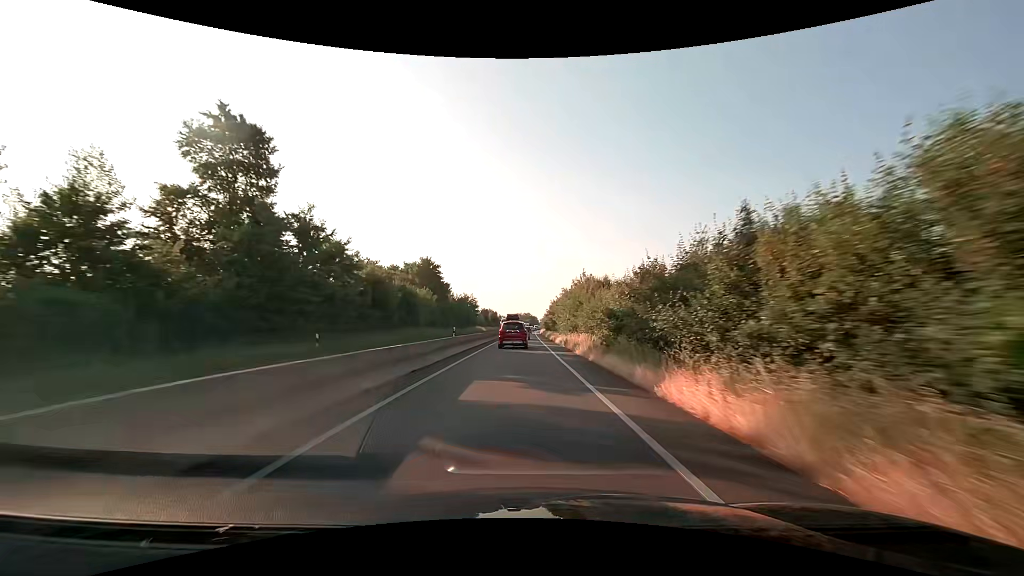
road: trunk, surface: asphalt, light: Day
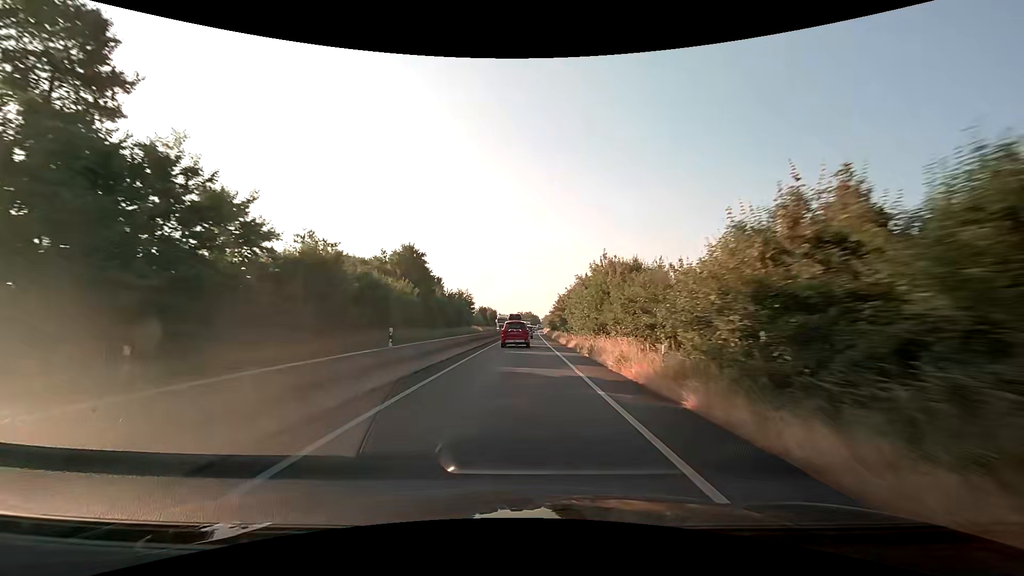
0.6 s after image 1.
(0.0, +12.0) m; 0°
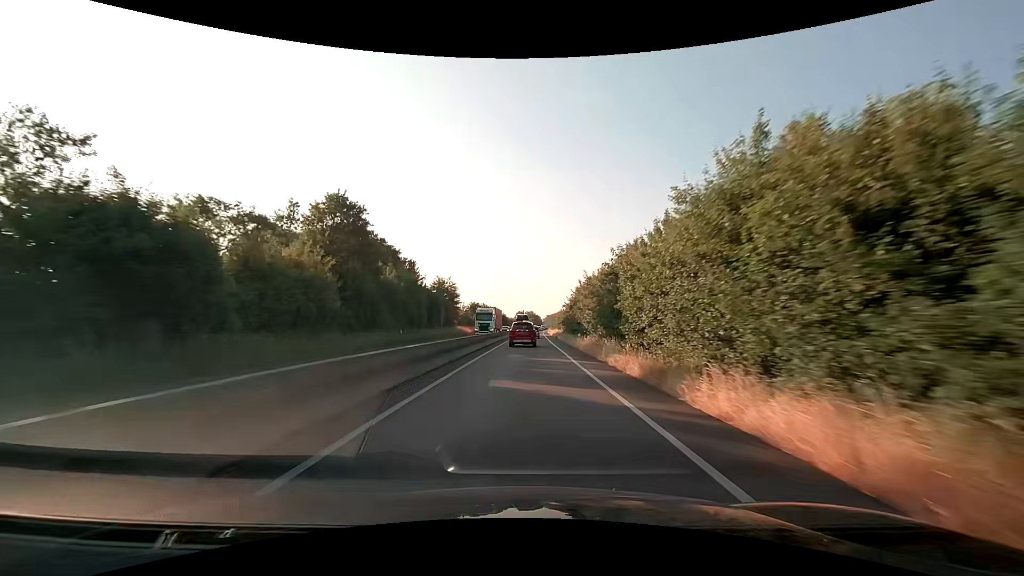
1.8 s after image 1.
(0.0, +24.3) m; 0°
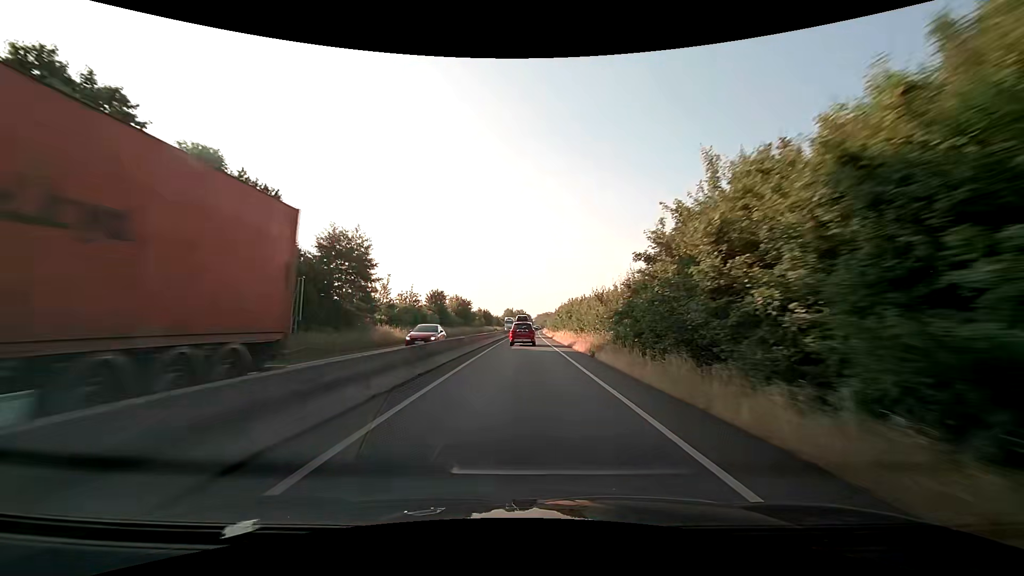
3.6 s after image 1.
(+0.4, +37.2) m; +1°
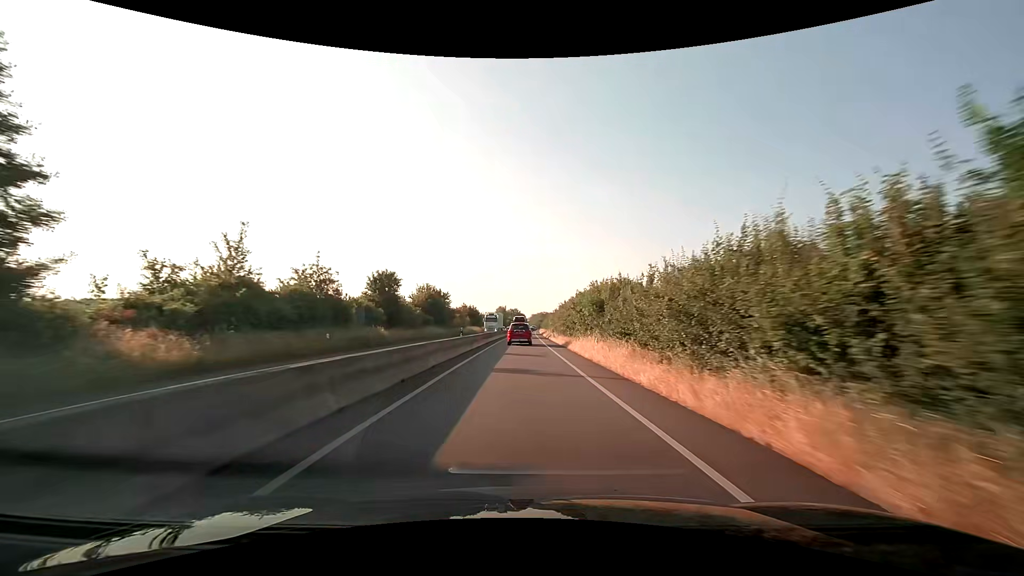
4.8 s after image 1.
(+0.1, +25.5) m; +1°
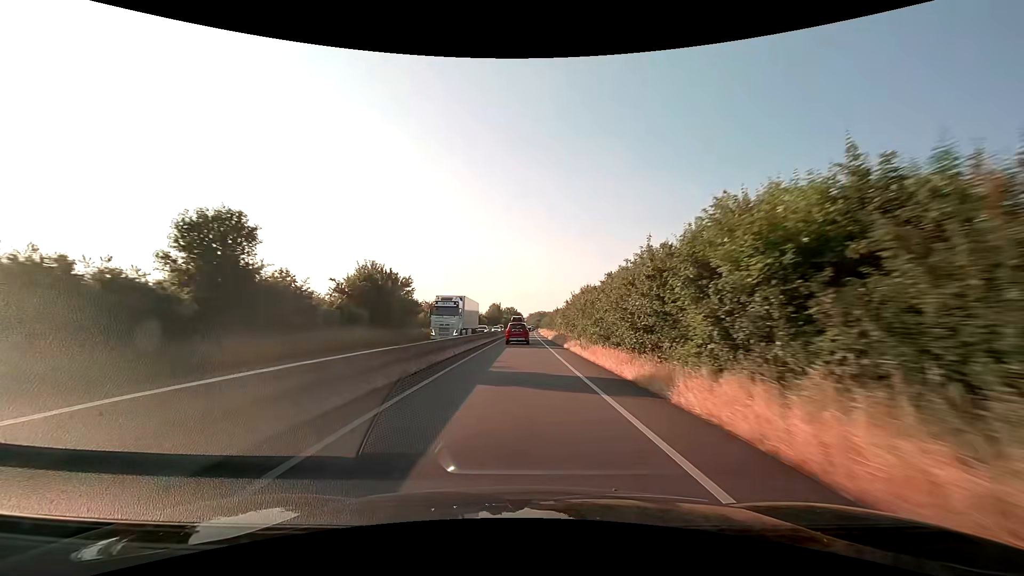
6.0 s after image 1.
(0.0, +26.1) m; 0°
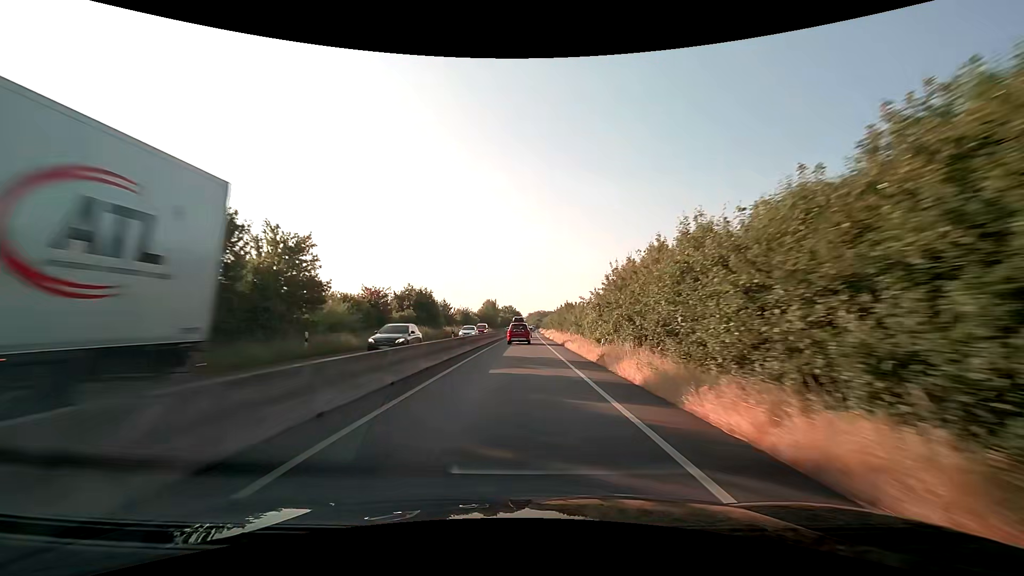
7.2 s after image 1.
(0.0, +26.8) m; 0°
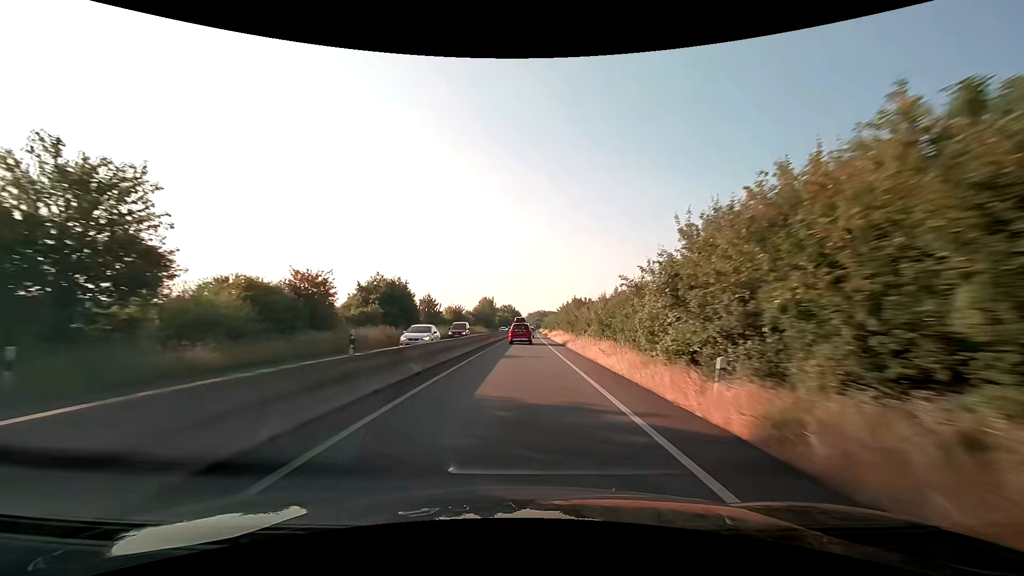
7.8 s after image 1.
(0.0, +13.6) m; 0°
